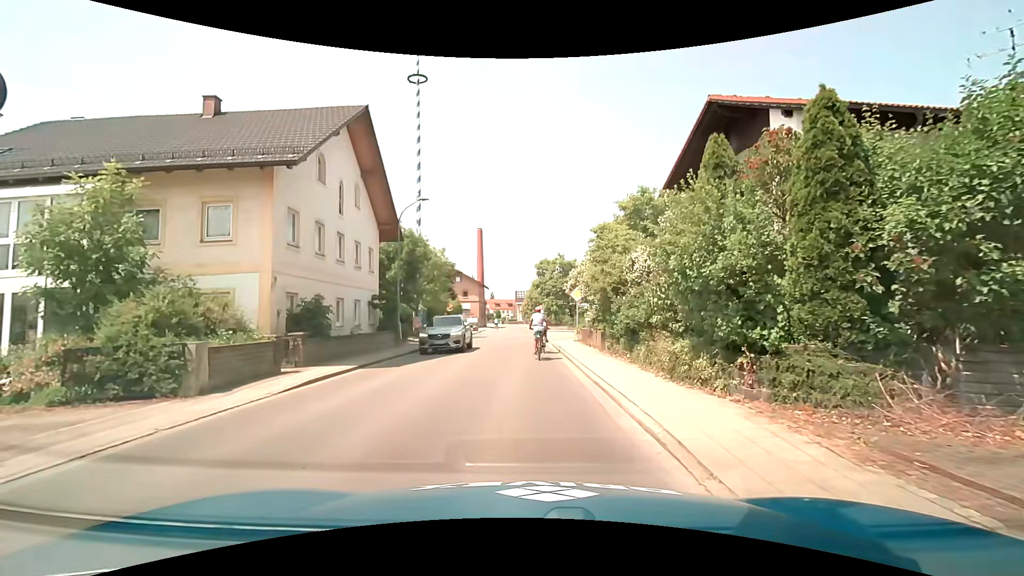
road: tertiary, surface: asphalt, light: Day
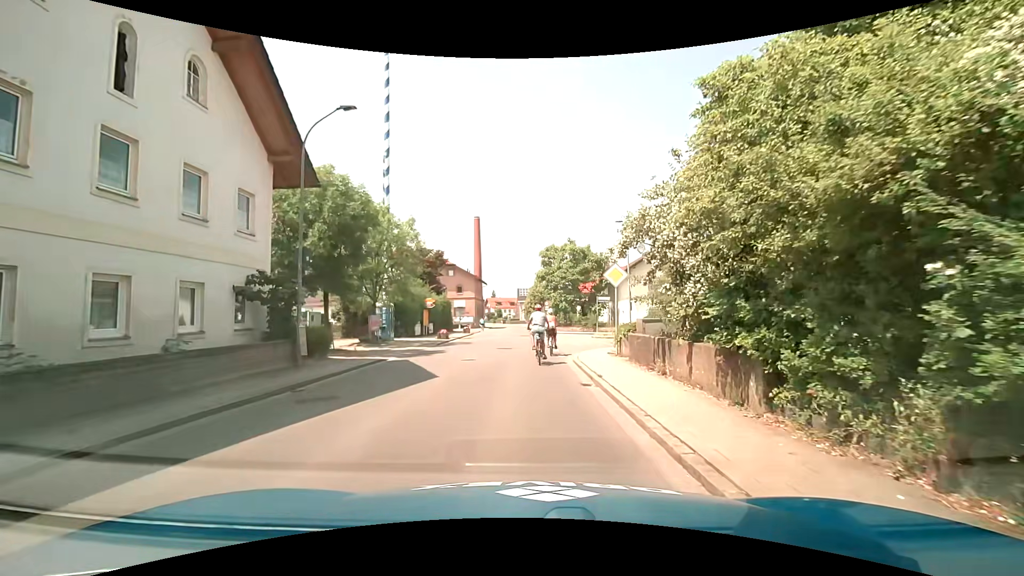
(0.0, +11.8) m; -1°
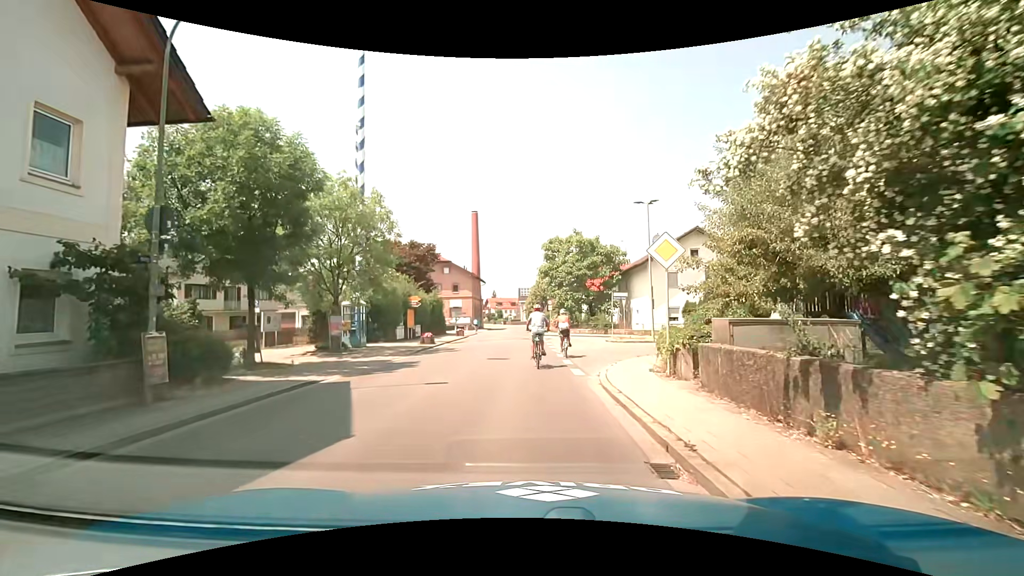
(0.0, +6.0) m; -1°
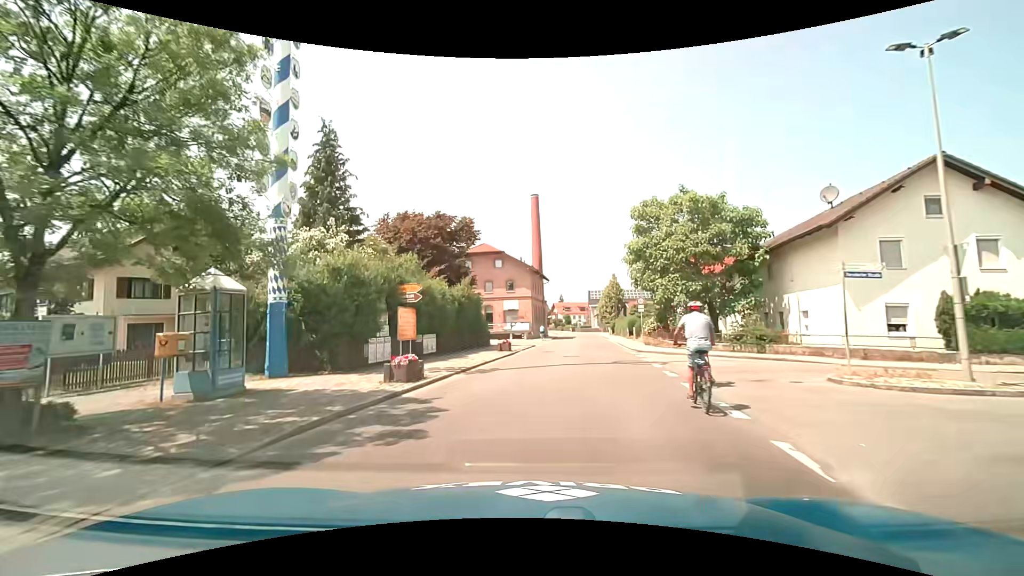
(-0.5, +17.4) m; -7°
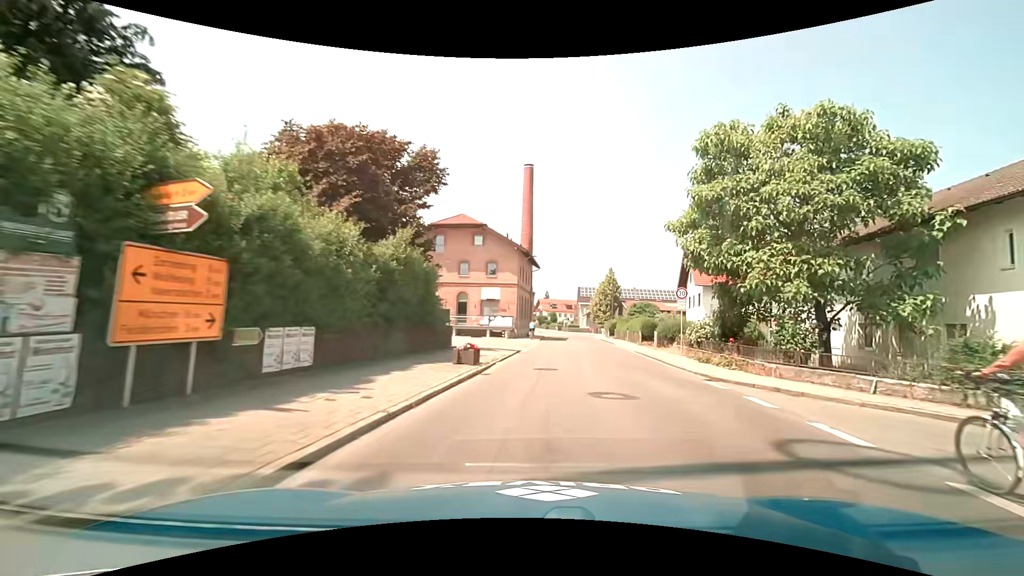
(-0.2, +13.4) m; +2°
